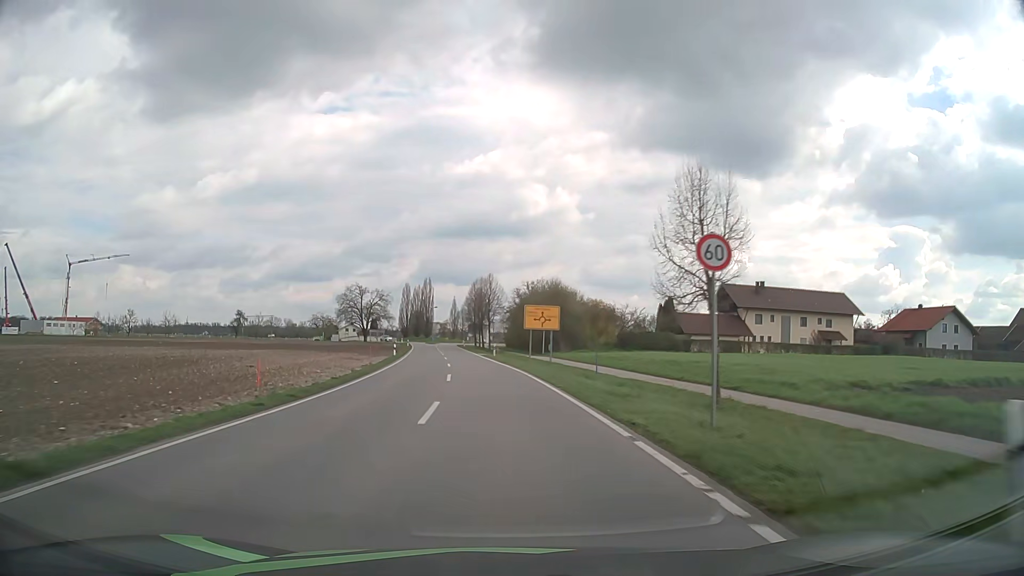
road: tertiary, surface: asphalt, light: Day
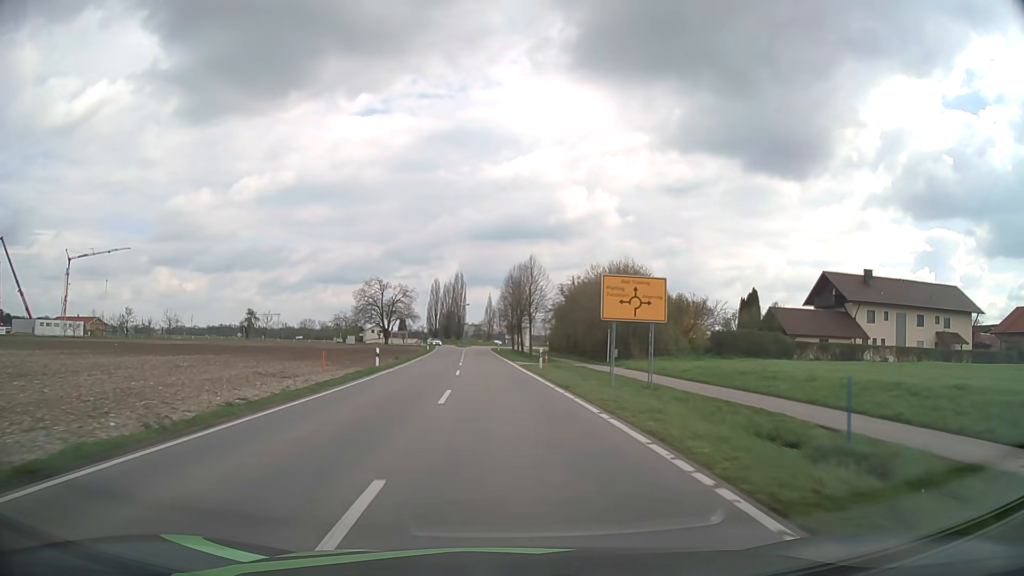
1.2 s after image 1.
(-0.6, +20.6) m; -3°
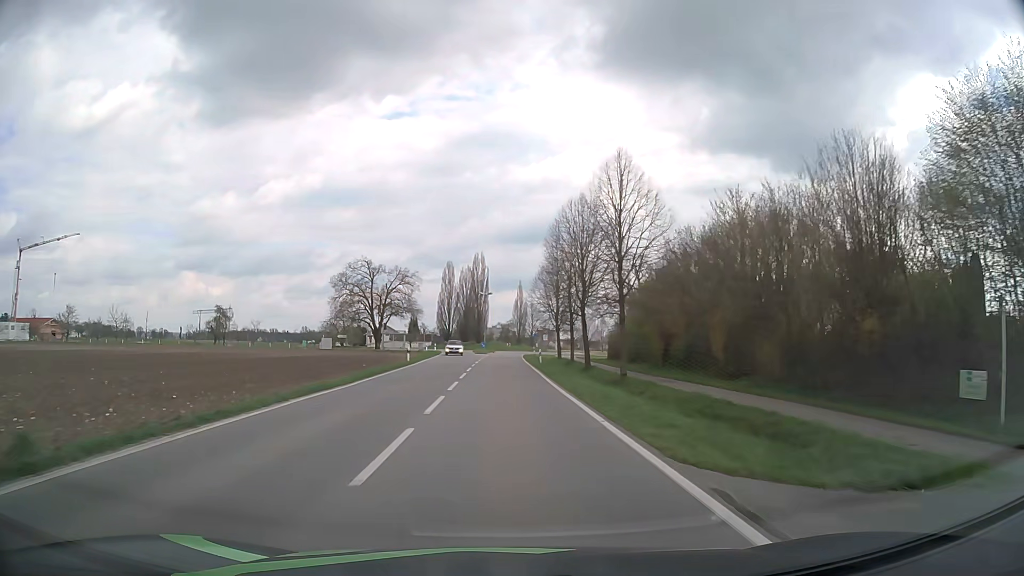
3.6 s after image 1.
(-1.2, +38.1) m; -3°
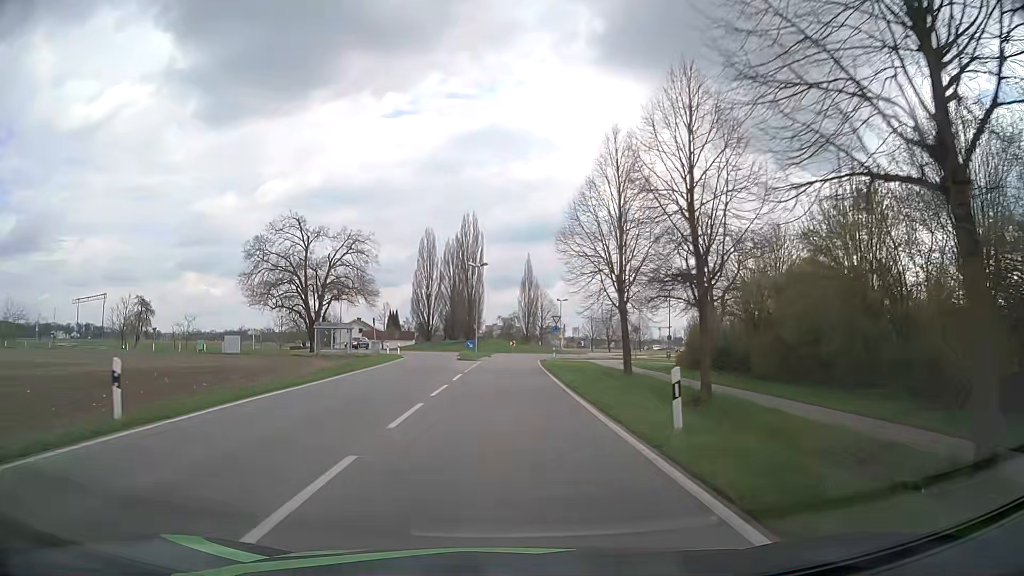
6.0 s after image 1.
(-0.1, +34.4) m; 0°
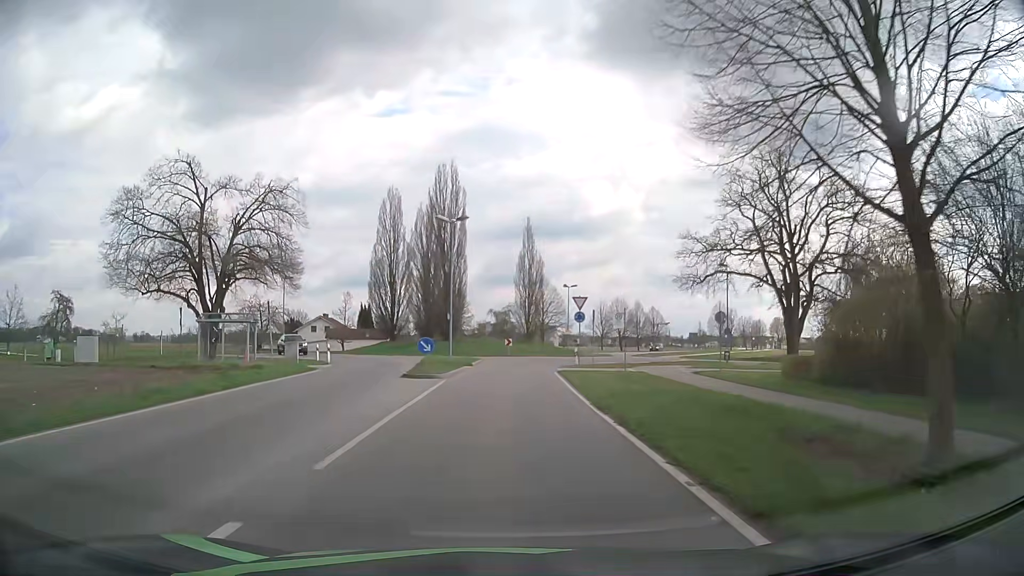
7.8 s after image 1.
(0.0, +22.6) m; 0°
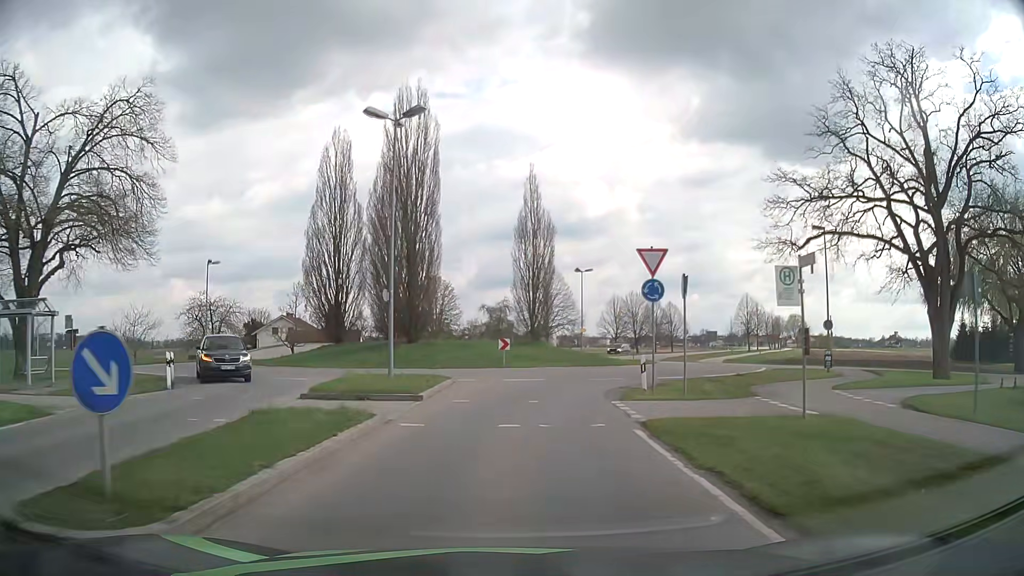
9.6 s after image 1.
(+0.2, +18.8) m; 0°
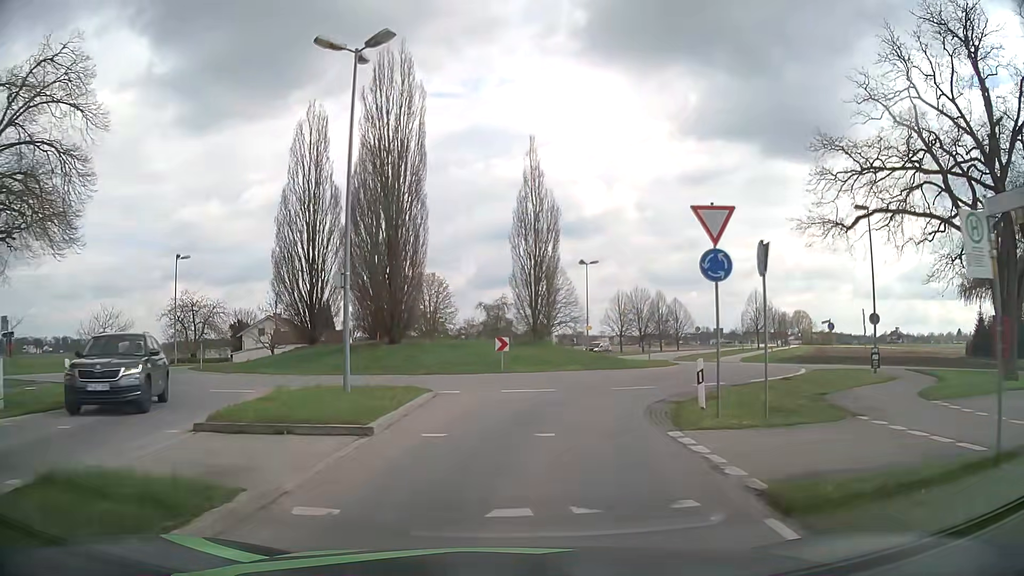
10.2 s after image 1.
(0.0, +5.4) m; 0°
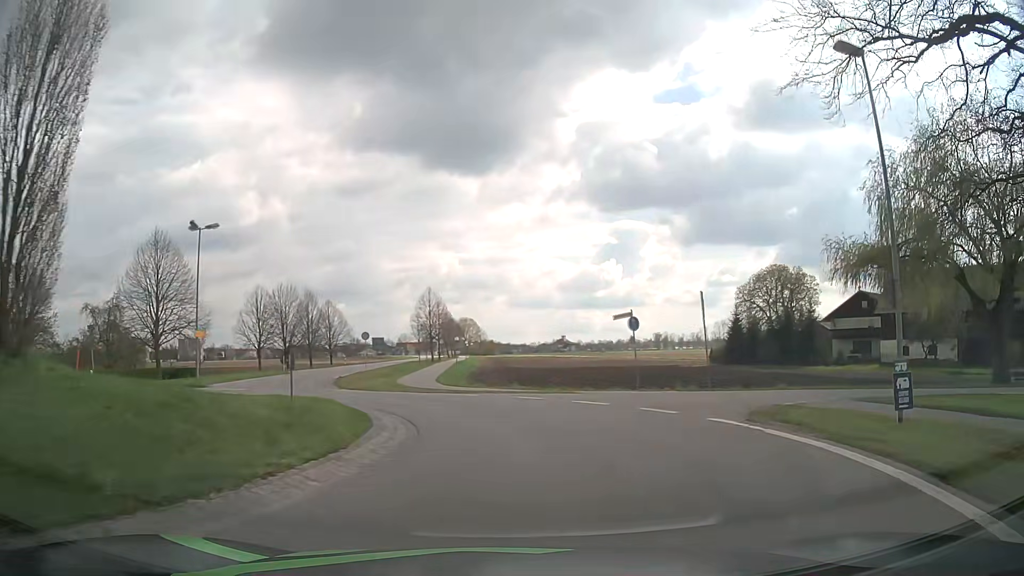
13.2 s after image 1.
(+3.8, +22.0) m; +30°
